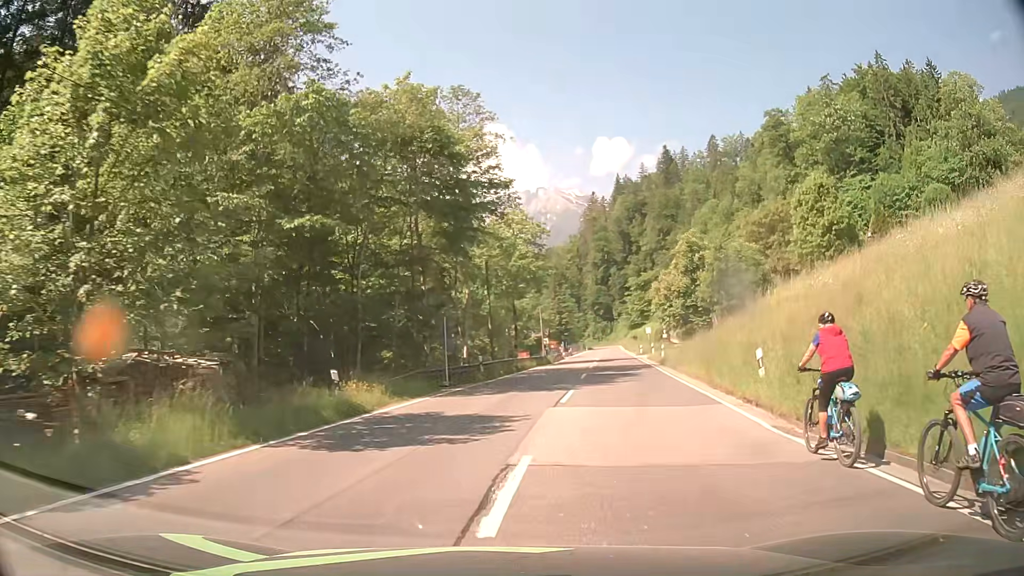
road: primary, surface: asphalt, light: Day
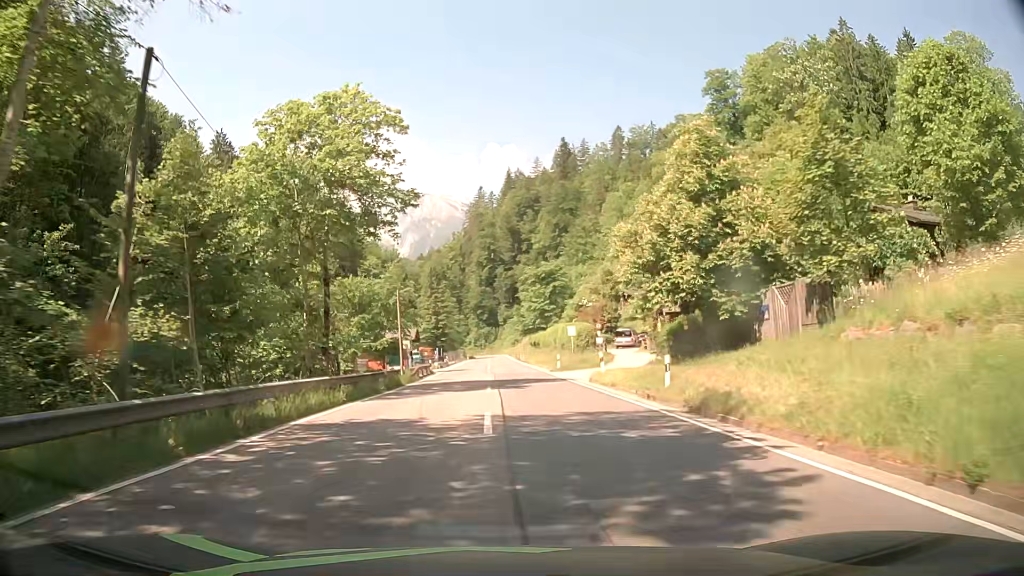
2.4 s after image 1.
(+3.1, +29.7) m; +10°
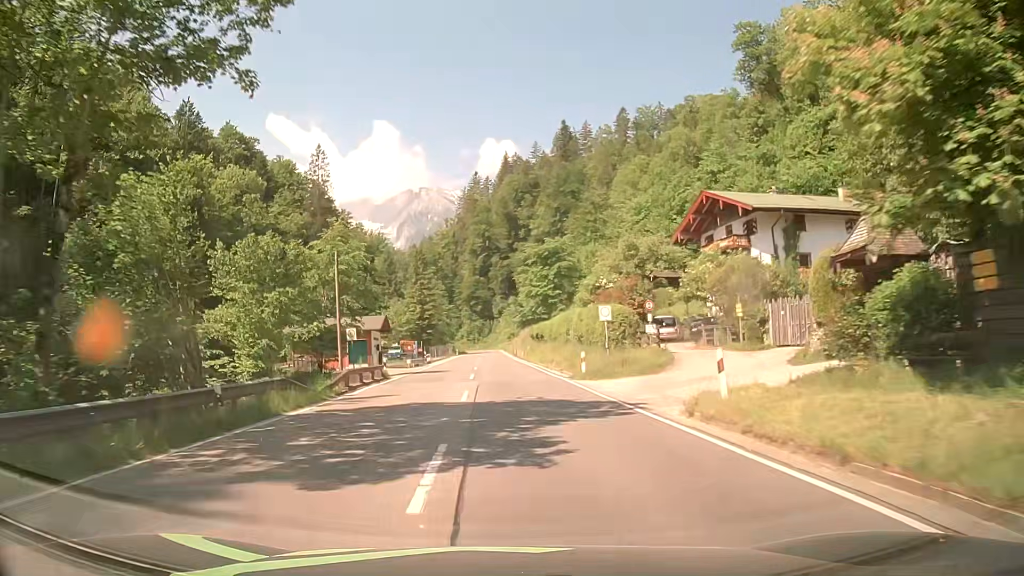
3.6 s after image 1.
(+0.1, +17.9) m; 0°
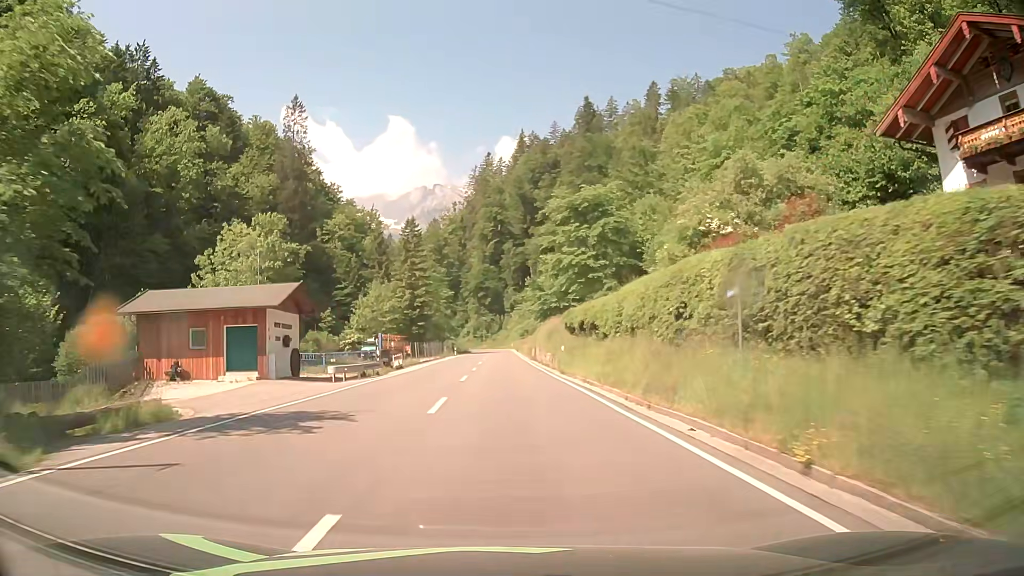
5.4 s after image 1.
(-0.3, +28.6) m; -1°
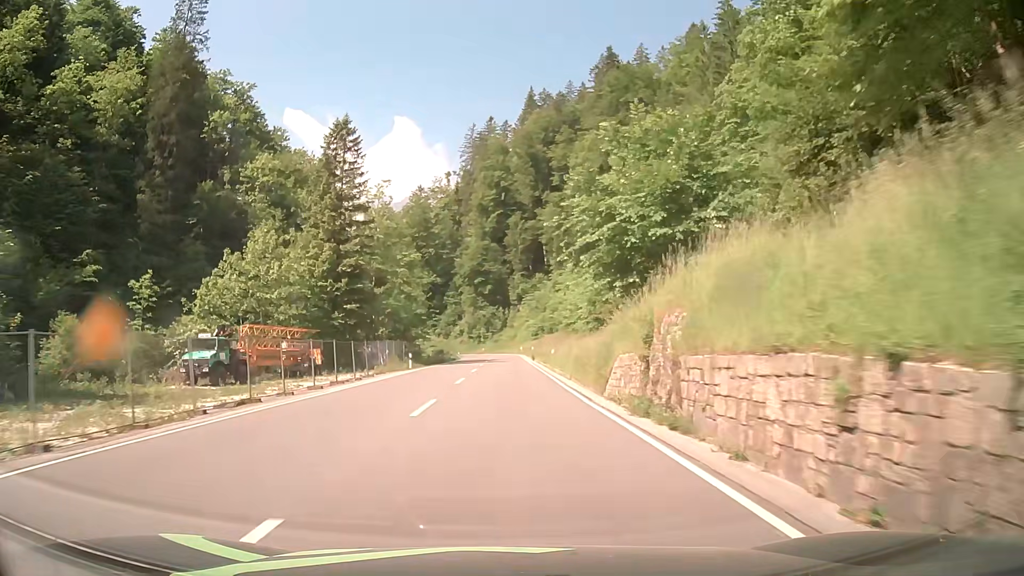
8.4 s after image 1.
(-0.1, +48.4) m; 0°
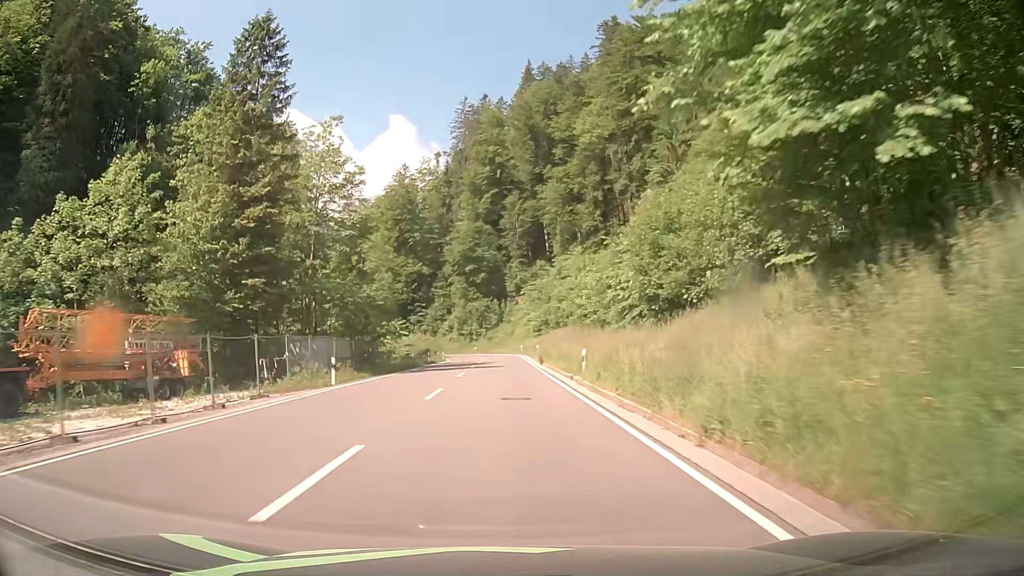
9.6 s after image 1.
(+0.1, +20.2) m; 0°
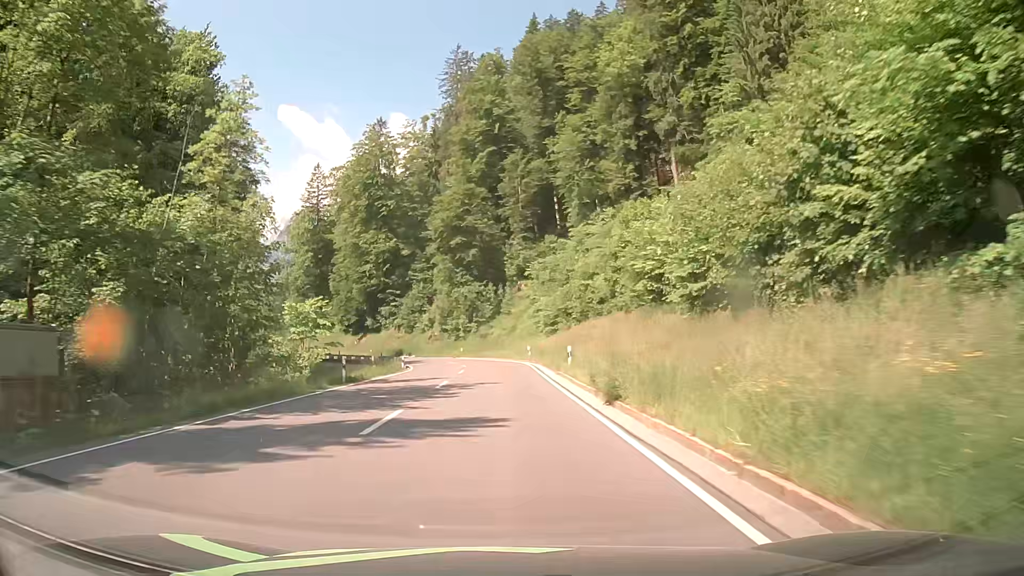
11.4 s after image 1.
(0.0, +30.9) m; 0°
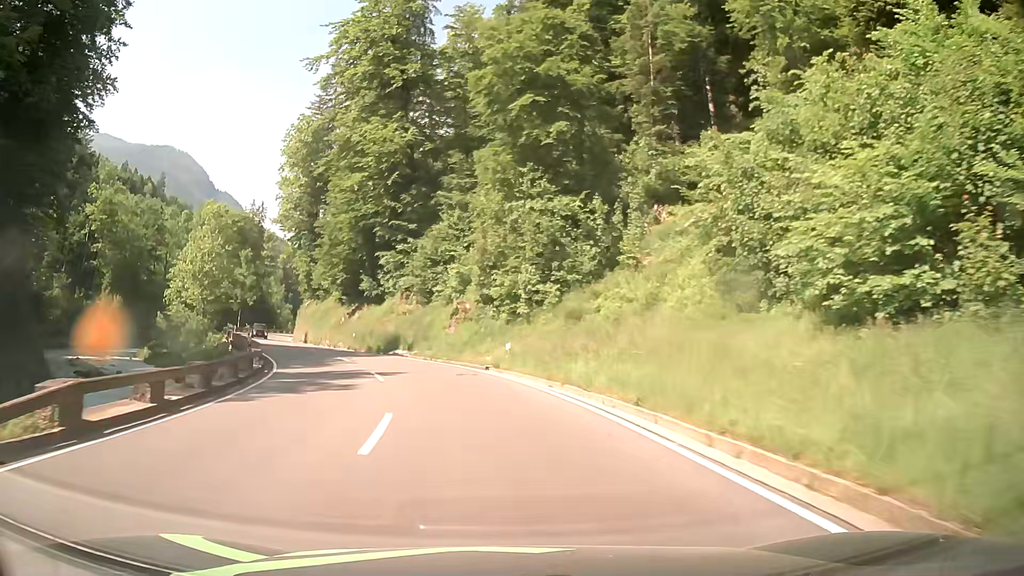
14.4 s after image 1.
(-1.6, +50.5) m; -7°
(0, +10) (-2, +20) (-5, +30) (-8, +39) (-13, +48) (-17, +57) (-21, +66) (-26, +75) (-30, +84) (-33, +93) m
